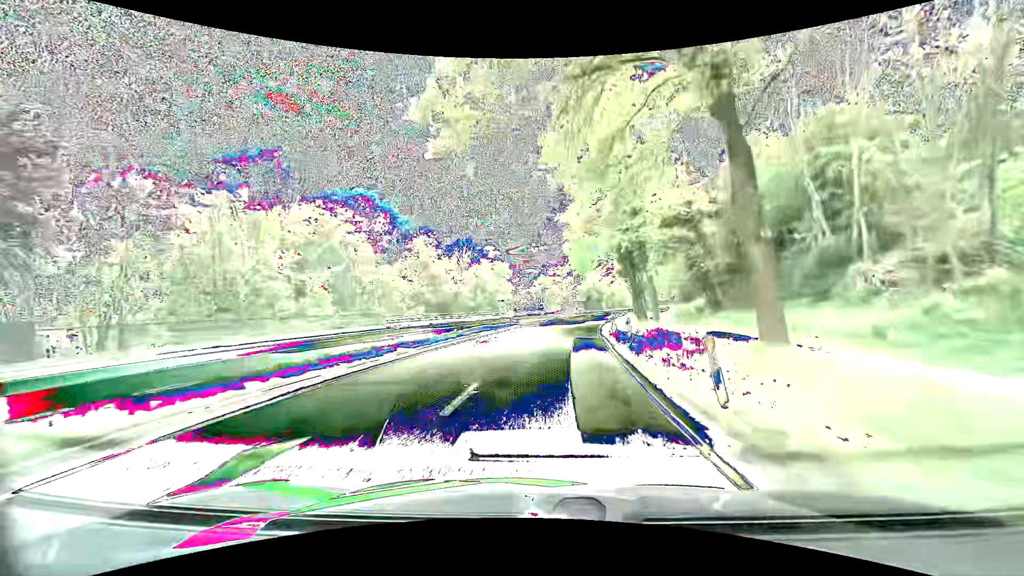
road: primary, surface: asphalt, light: Day
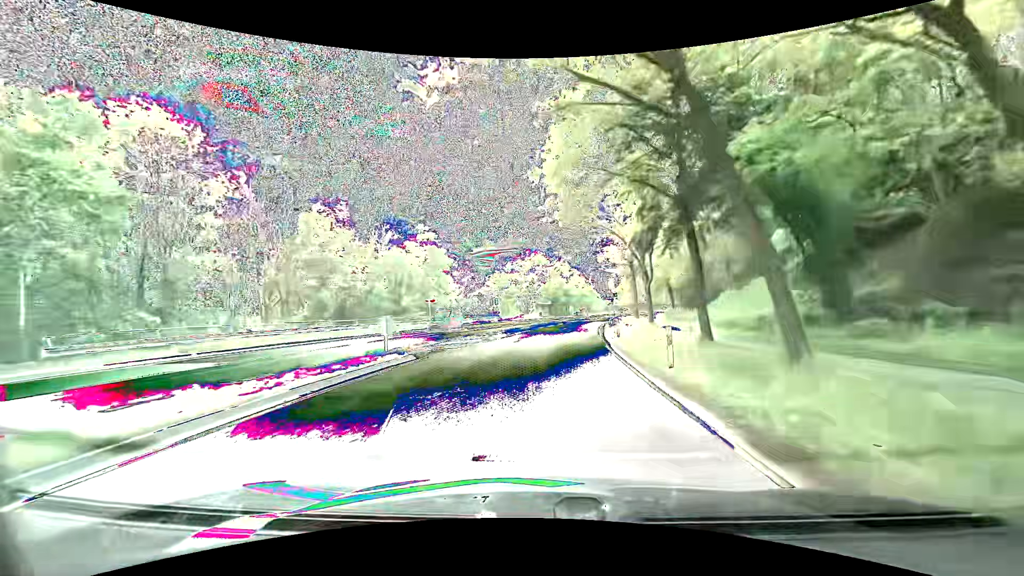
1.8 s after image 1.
(+0.9, +25.0) m; +5°
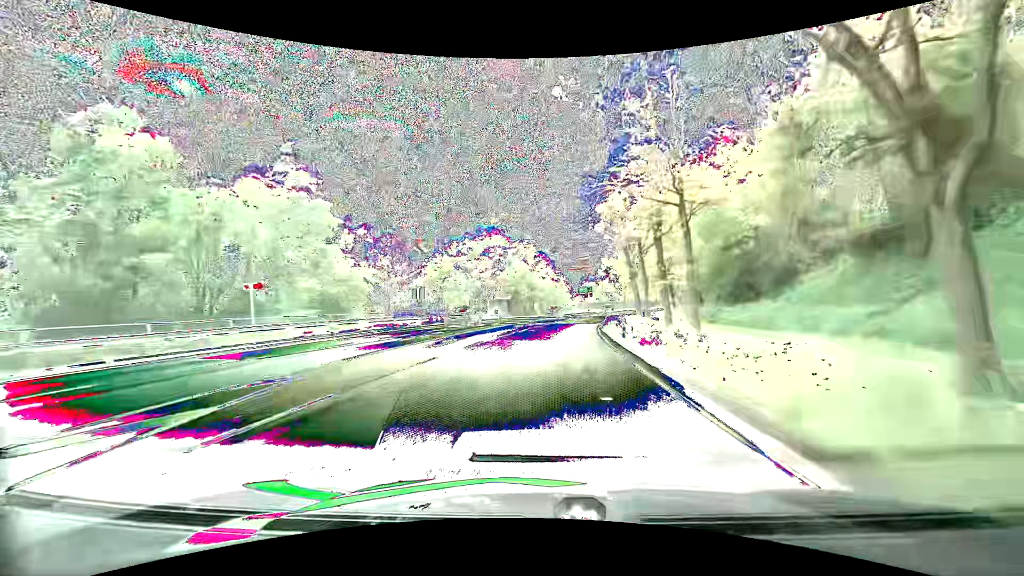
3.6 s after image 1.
(+0.9, +25.0) m; +4°
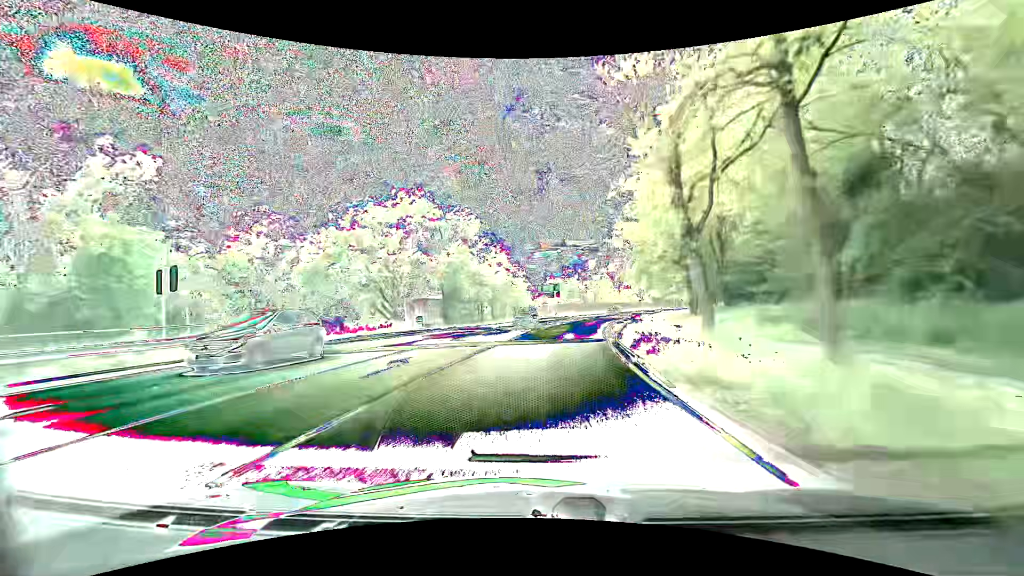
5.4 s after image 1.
(+1.0, +25.2) m; +5°
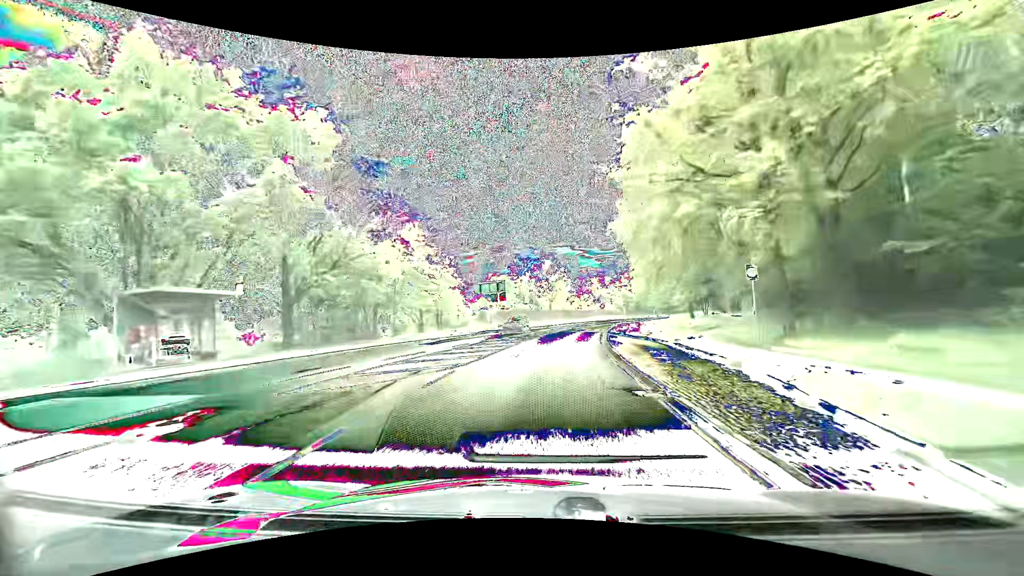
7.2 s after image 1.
(+1.0, +25.3) m; +5°
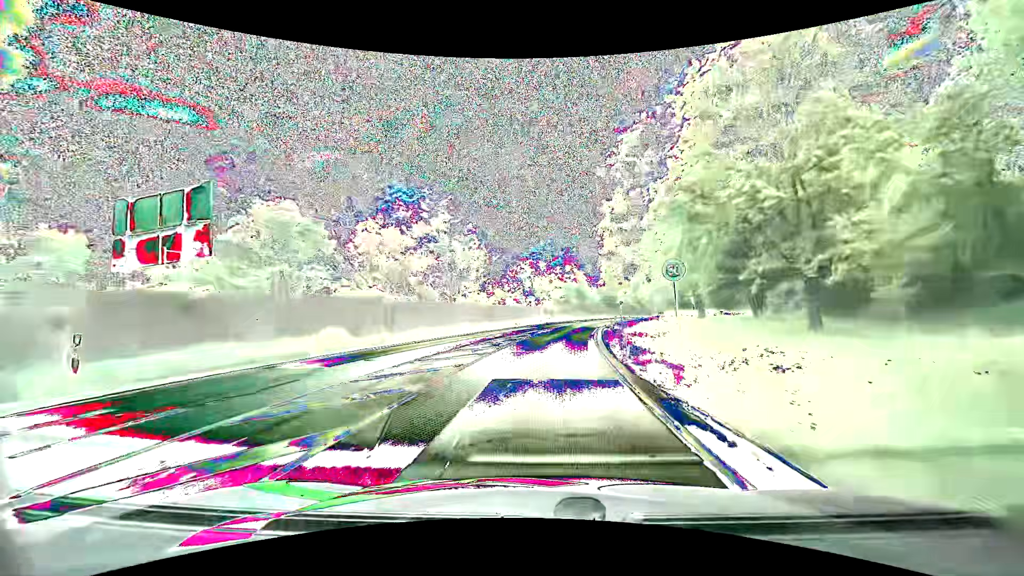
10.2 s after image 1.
(+3.4, +42.0) m; +8°
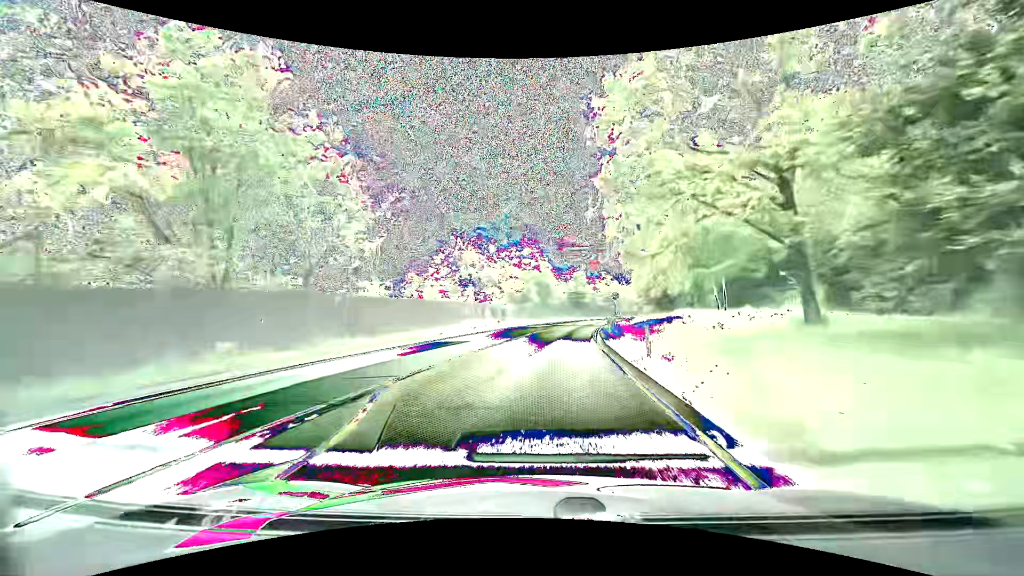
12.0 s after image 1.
(+1.1, +25.3) m; +5°
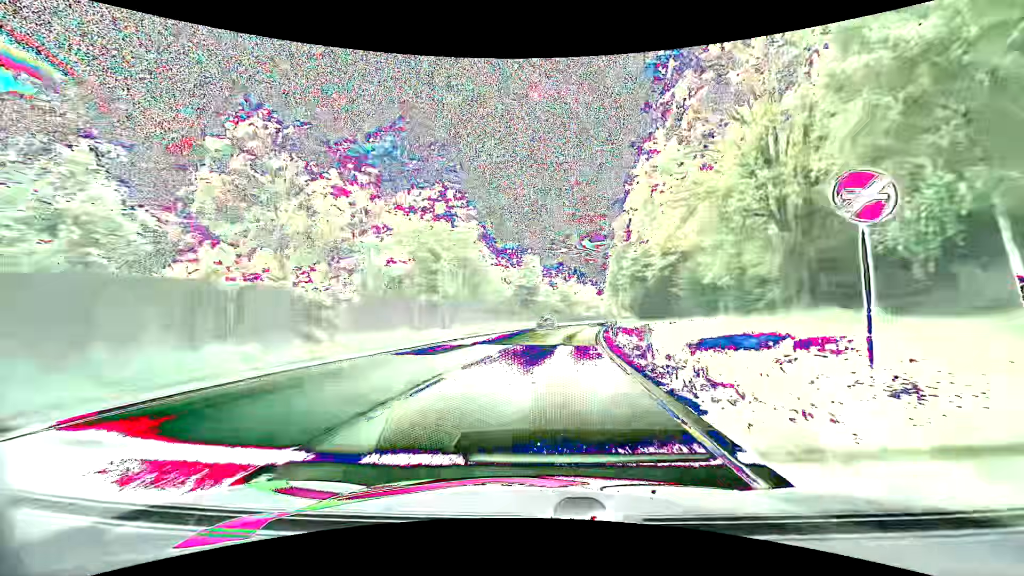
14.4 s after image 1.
(+1.8, +33.8) m; +6°
(0, +10) (+1, +20) (+1, +30) (+2, +40) (+3, +50) (+5, +60) (+6, +70) (+8, +79) (+10, +89) (+12, +99) m
